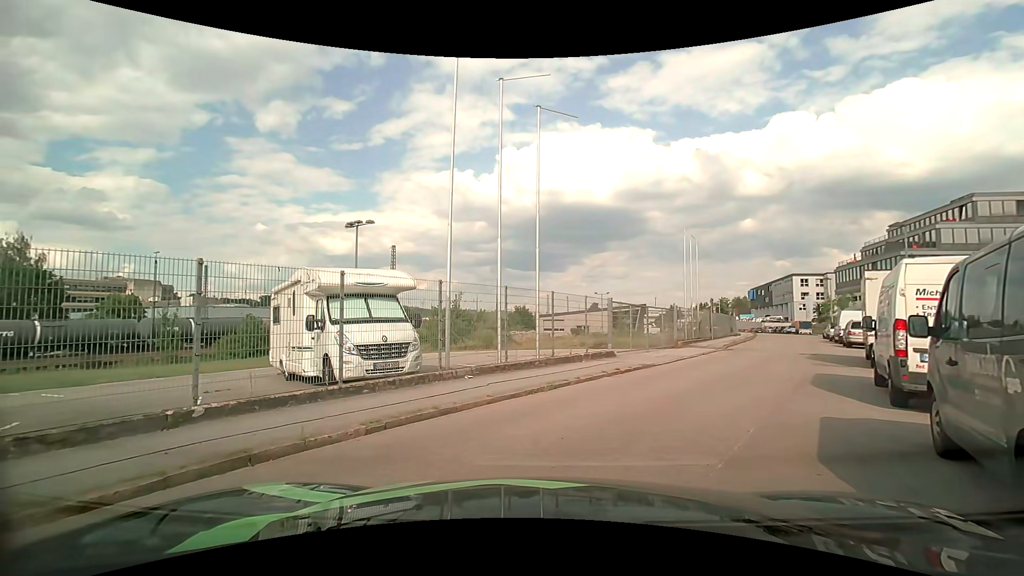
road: residential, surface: asphalt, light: Day
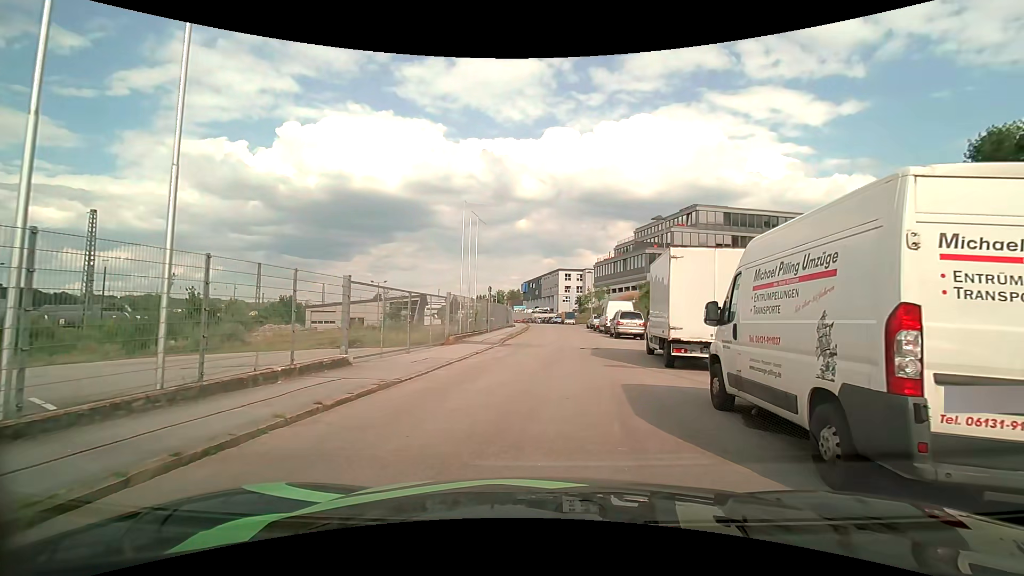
(+1.4, +6.5) m; +23°
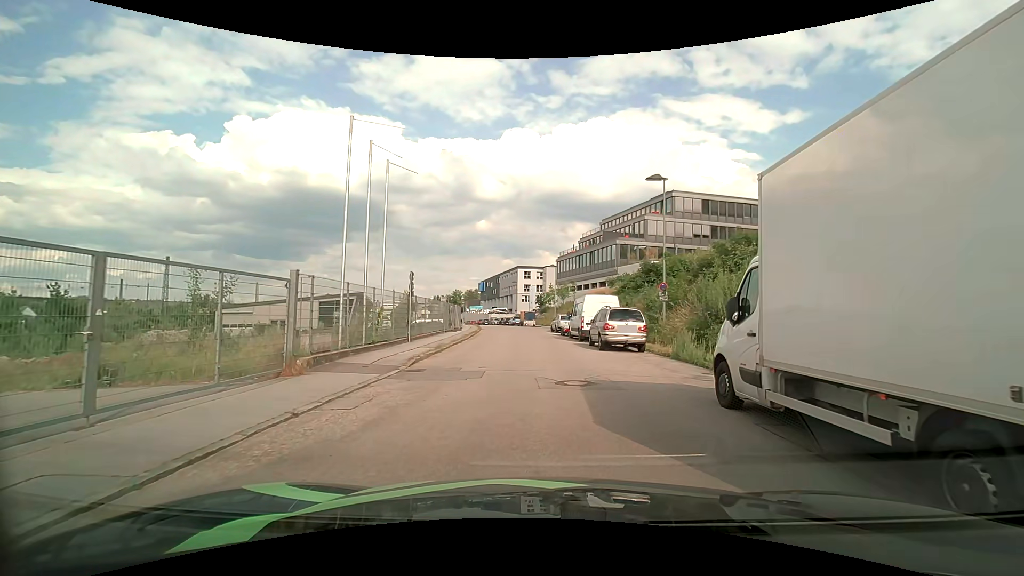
(+0.8, +11.0) m; +5°
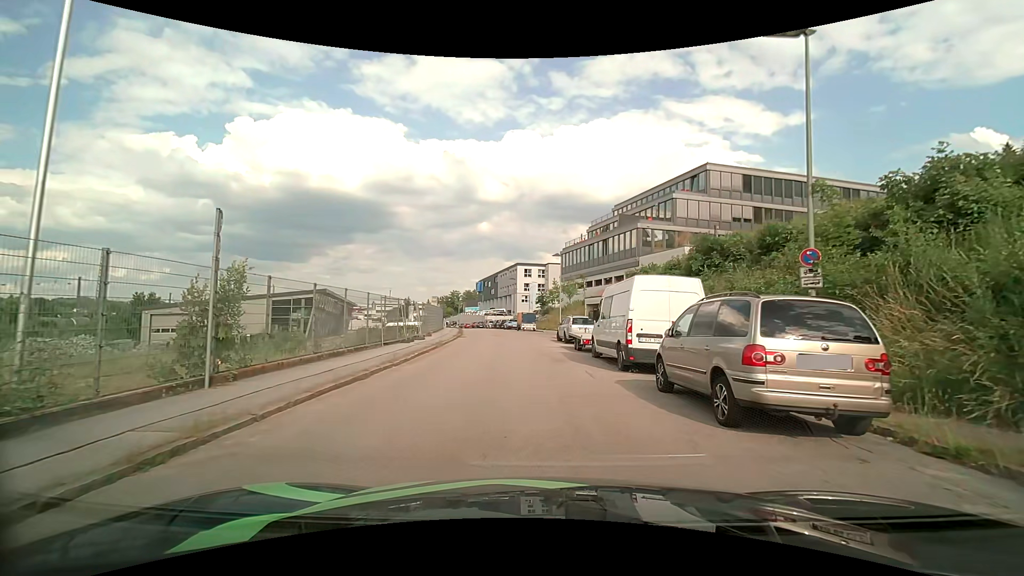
(+0.3, +13.3) m; 0°
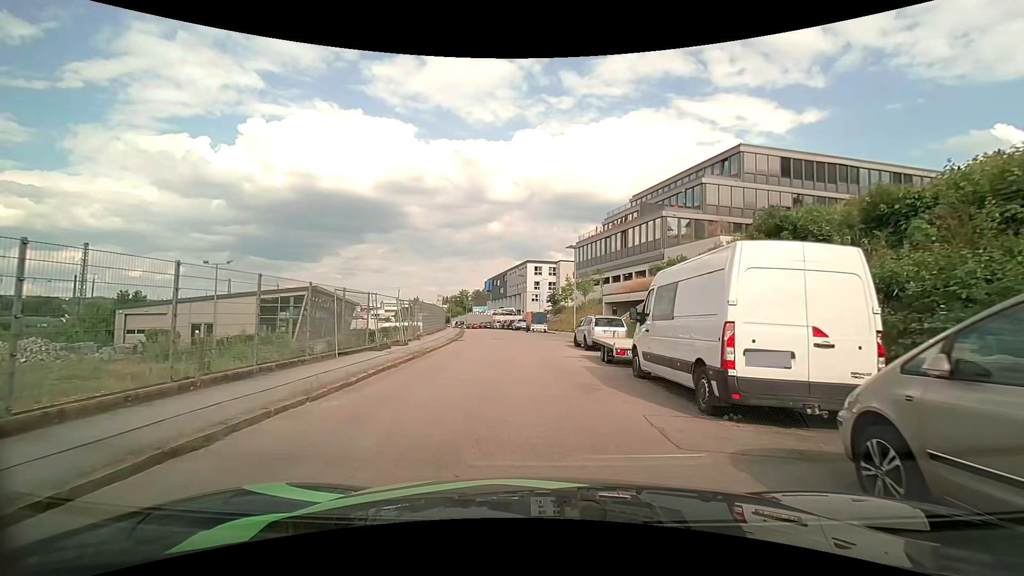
(0.0, +5.7) m; -1°
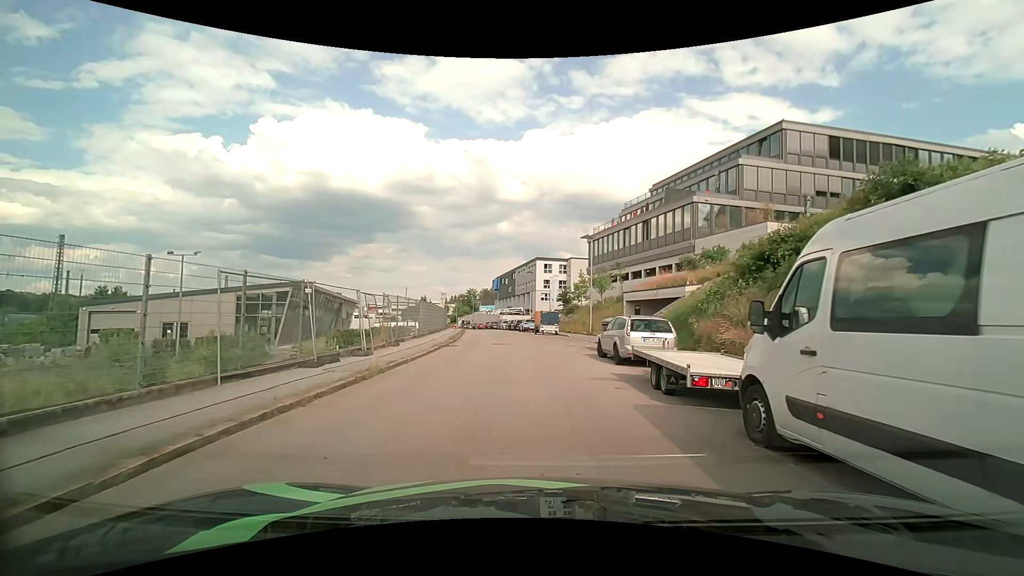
(-0.1, +5.9) m; -1°
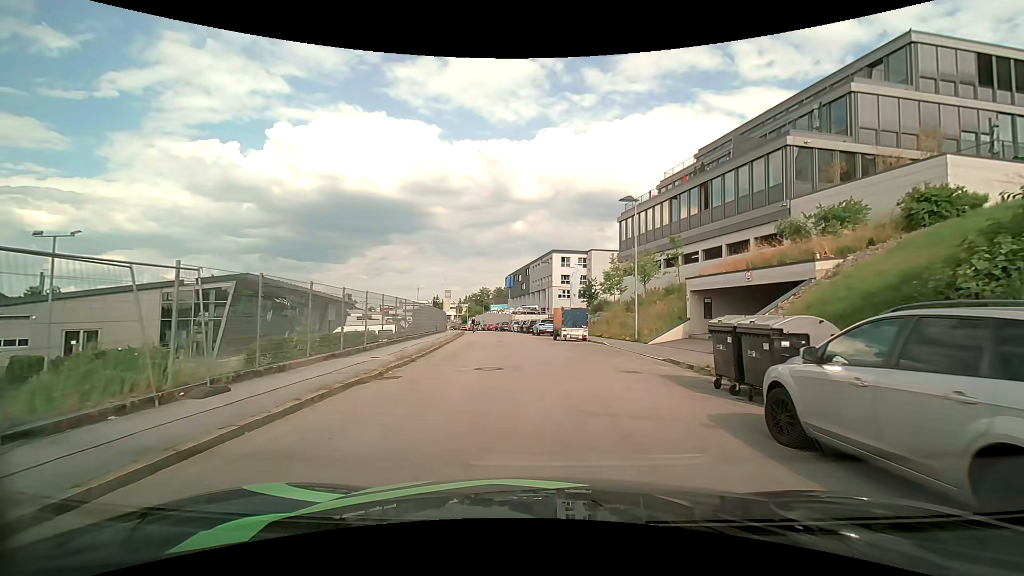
(-0.1, +12.4) m; -1°
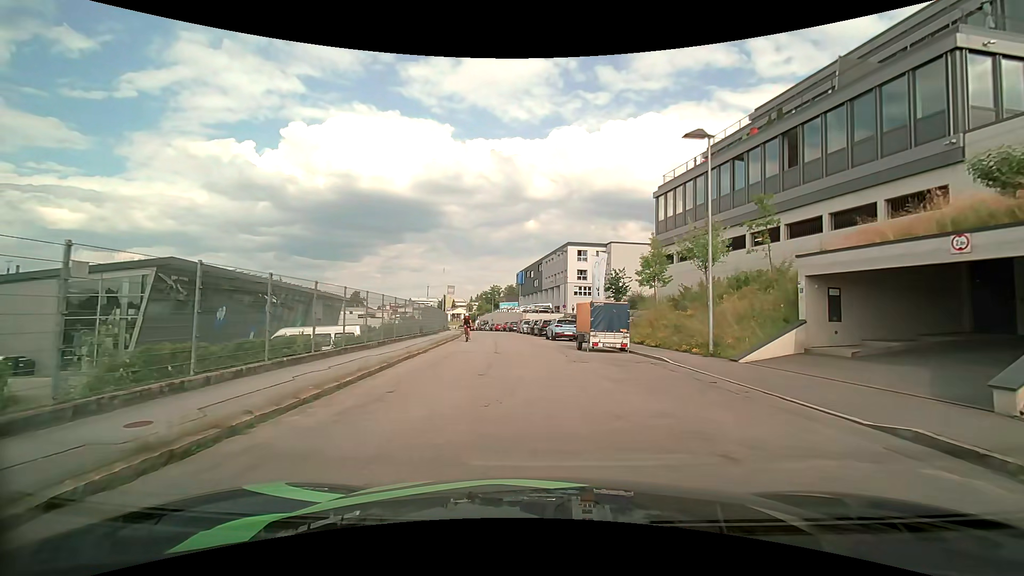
(-0.2, +9.7) m; -2°
(0, +10) (-1, +20) (-1, +30) (-2, +40) (-3, +50) (-4, +60) (-6, +70) (-8, +79) (-10, +89) (-12, +99) m
